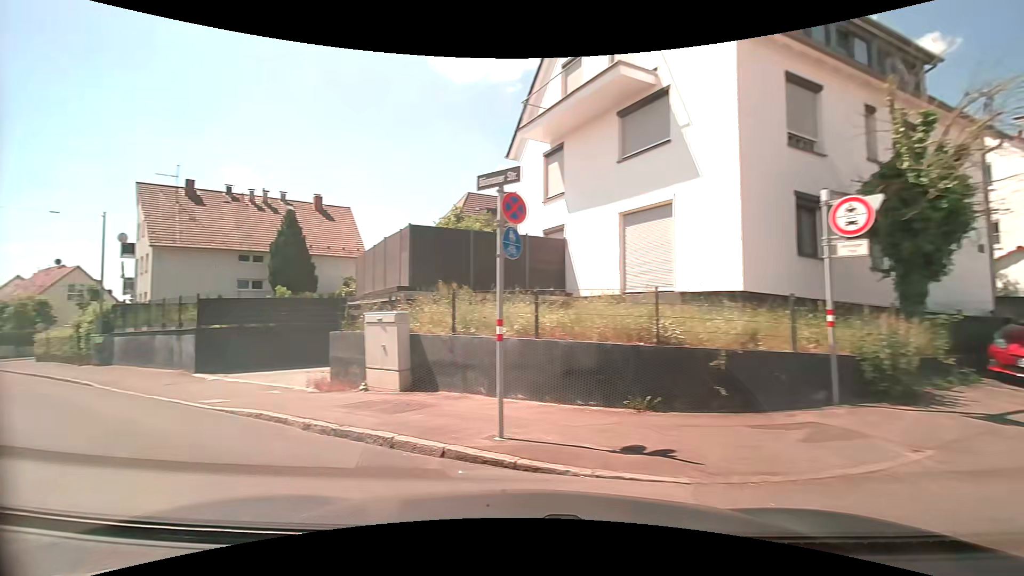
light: Day
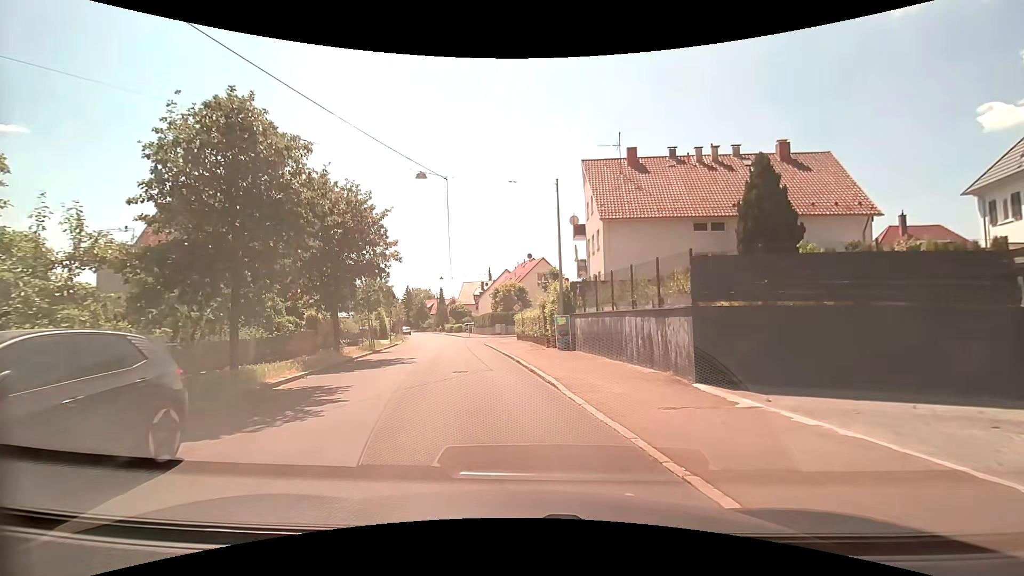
(-5.5, +9.0) m; -43°
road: tertiary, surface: asphalt
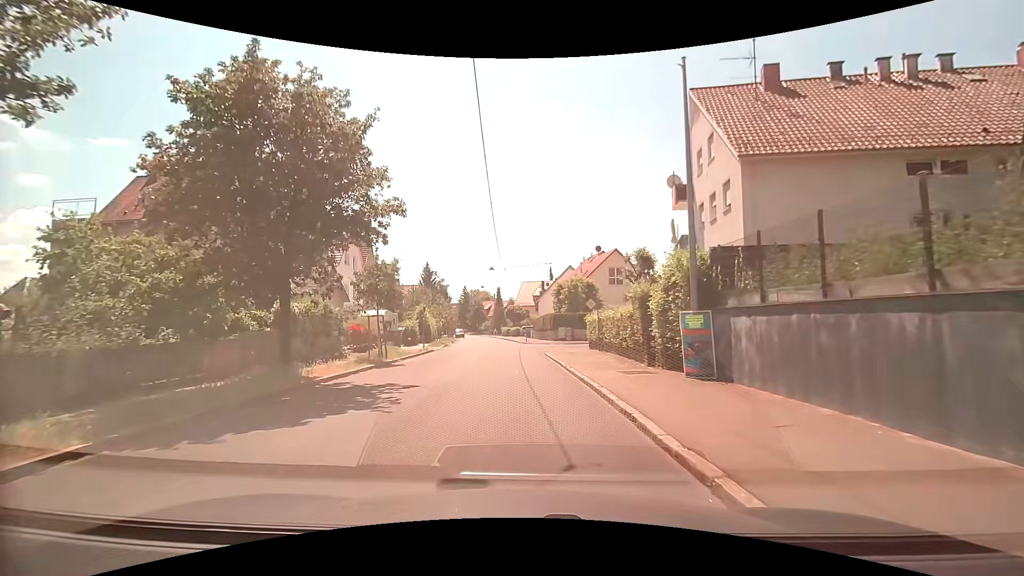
(-0.8, +11.0) m; -8°
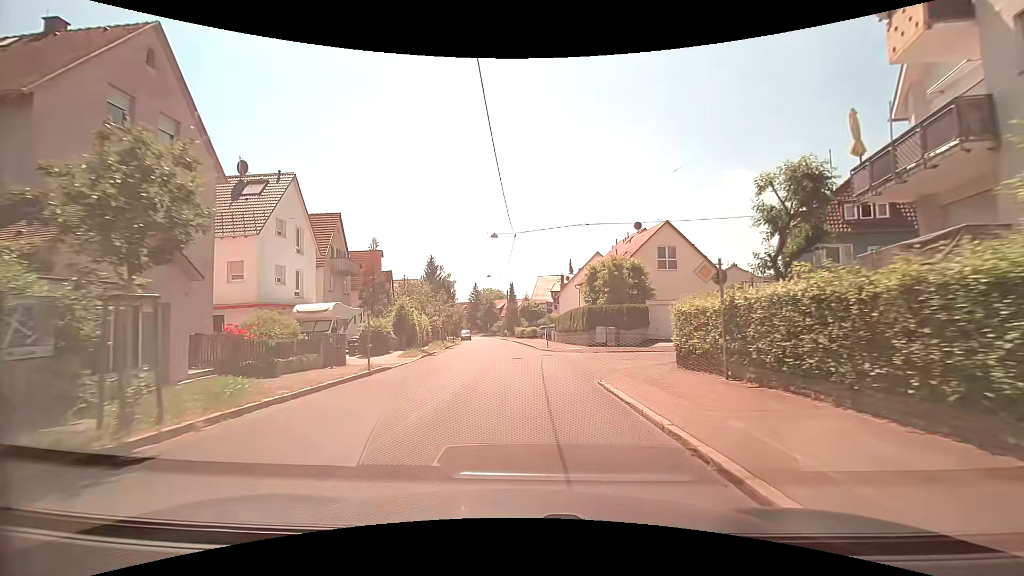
(-0.4, +15.7) m; -2°
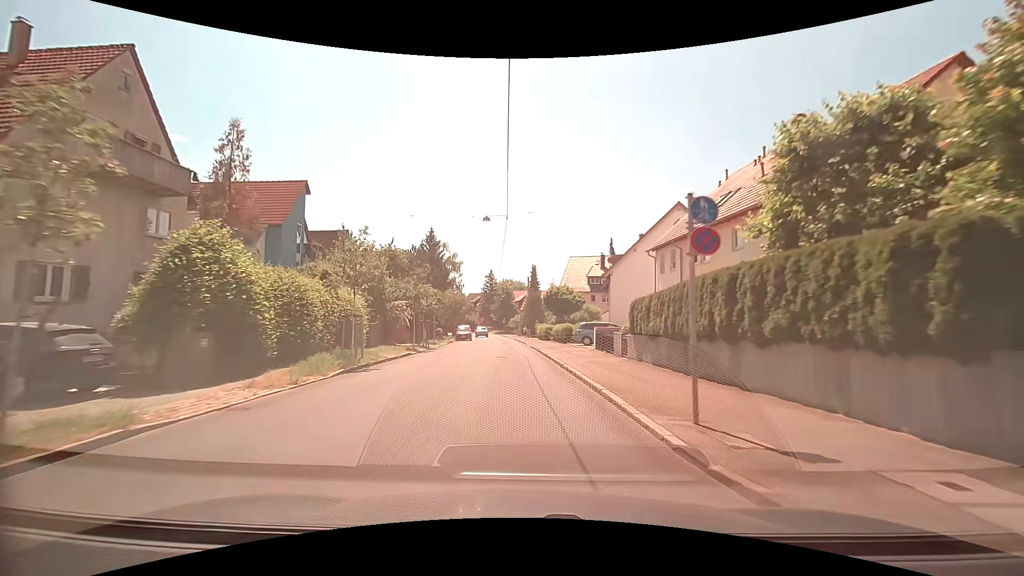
(-0.3, +27.5) m; -2°
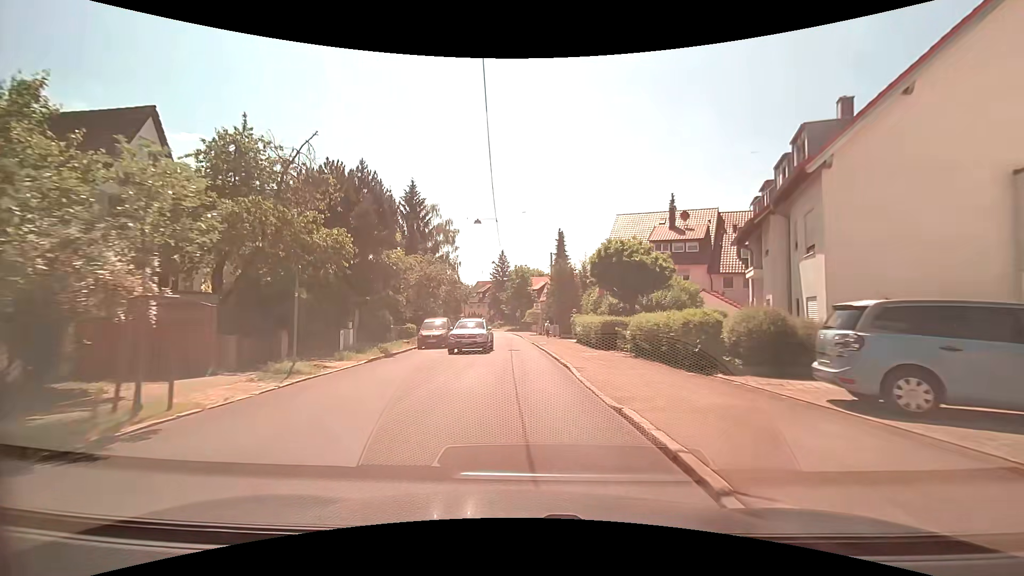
(-0.7, +27.7) m; -2°
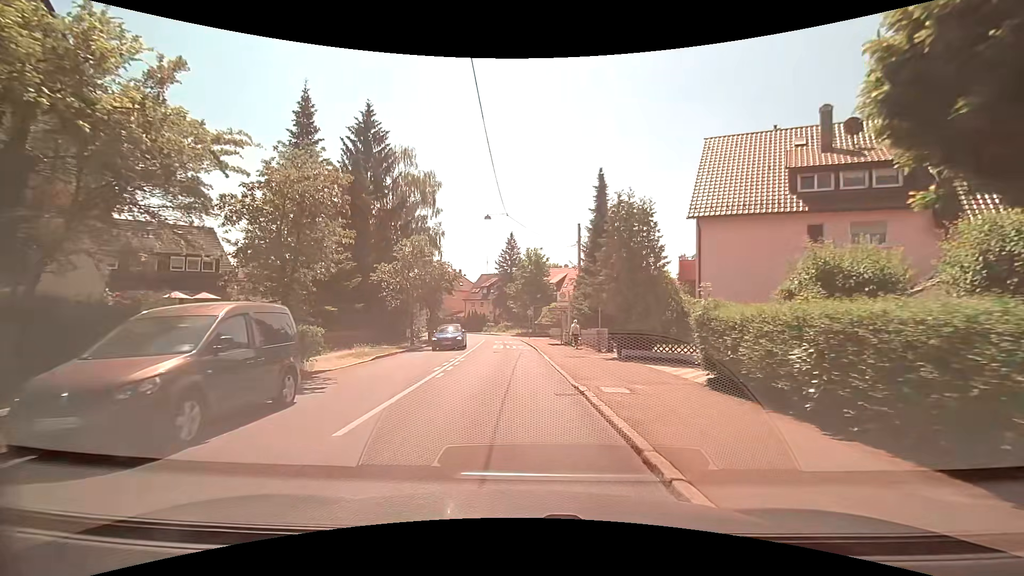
(-0.3, +22.4) m; -2°
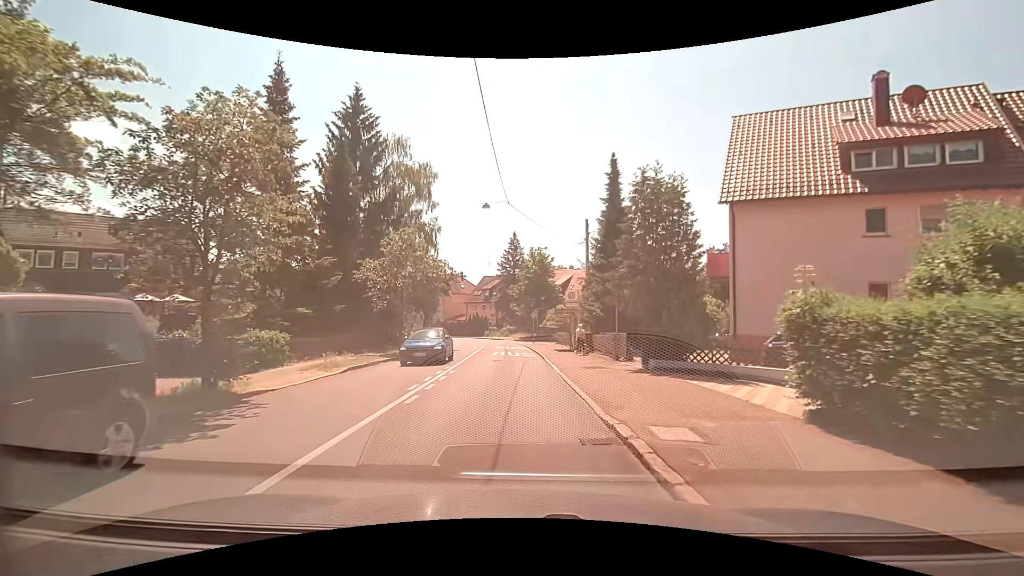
(0.0, +3.8) m; 0°
(0, +10) (-1, +20) (-1, +30) (-1, +40) (-2, +50) (-4, +60) (-7, +69) (-13, +78) (-19, +85) (-25, +93) m
